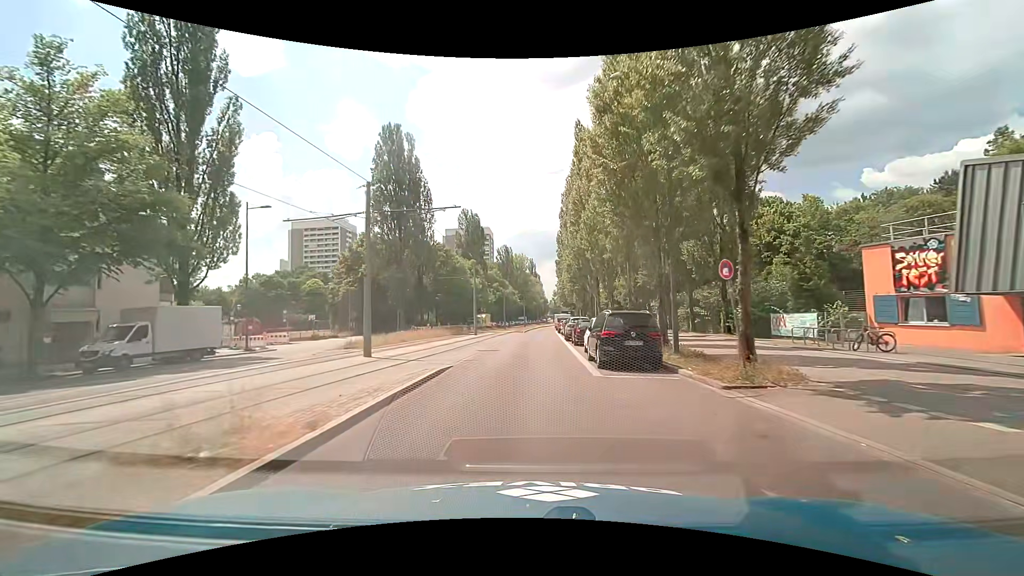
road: secondary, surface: asphalt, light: Day
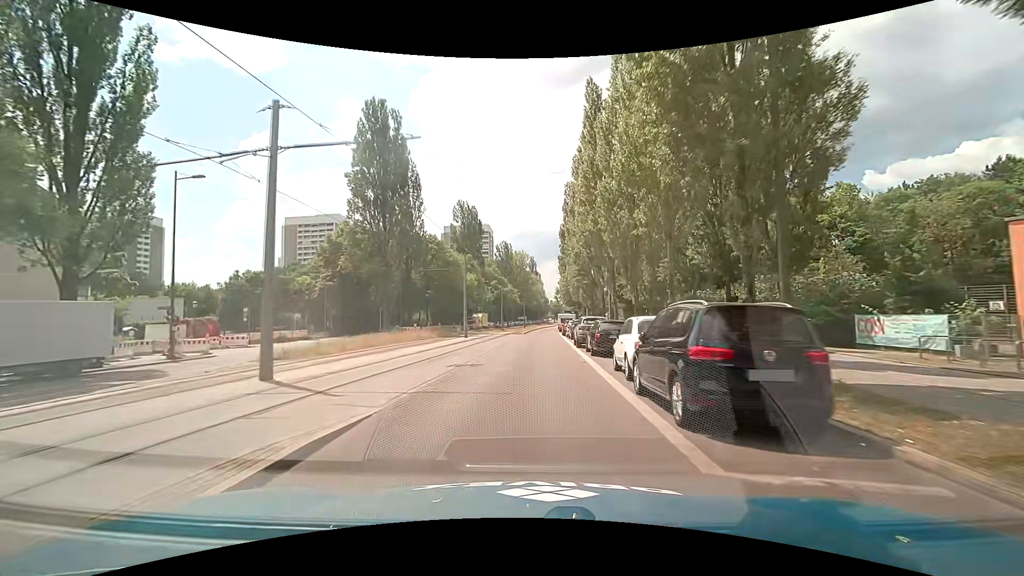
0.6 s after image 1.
(0.0, +7.6) m; 0°
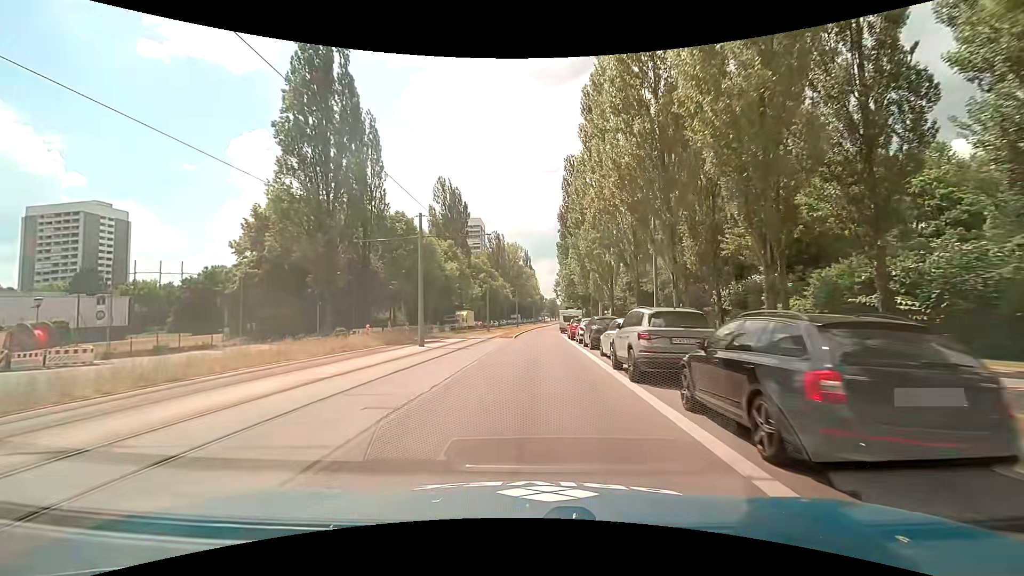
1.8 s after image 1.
(0.0, +15.1) m; 0°
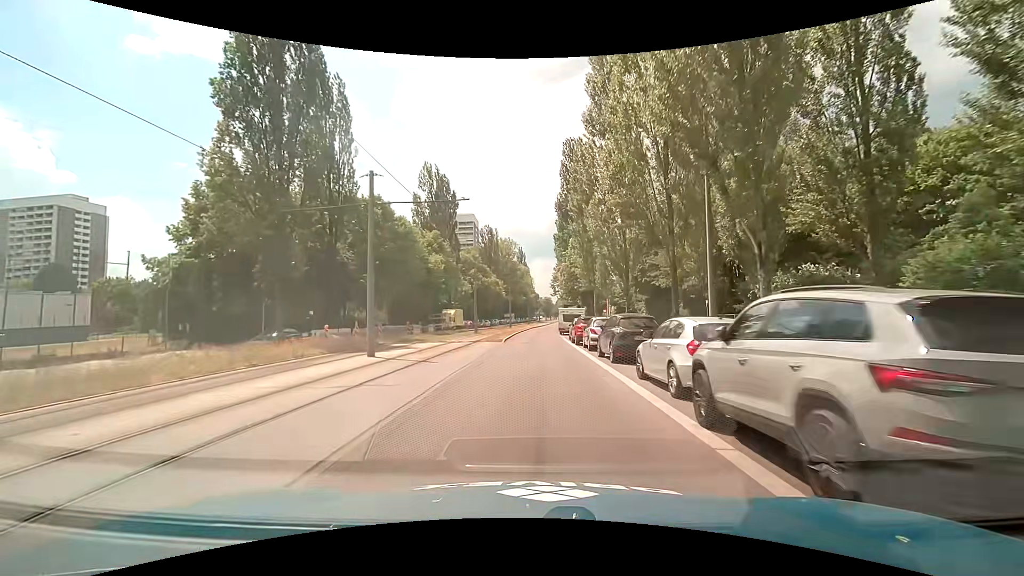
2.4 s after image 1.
(0.0, +7.5) m; +1°
